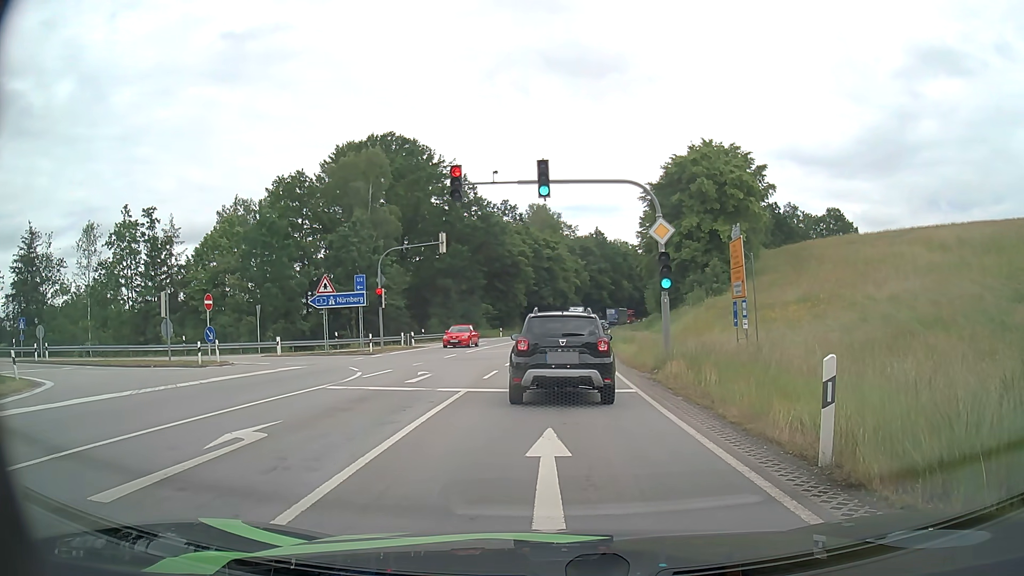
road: primary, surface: asphalt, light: Day
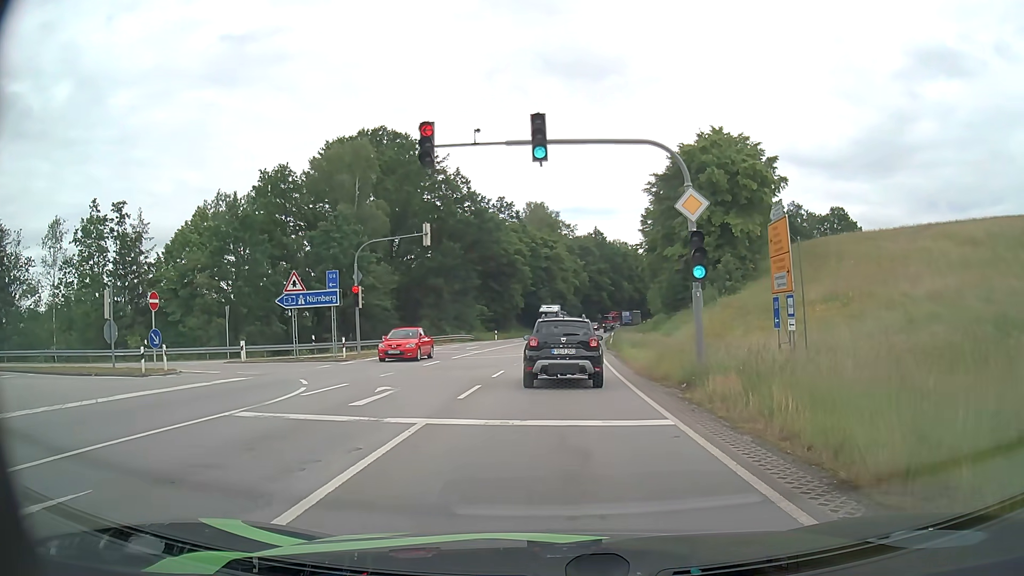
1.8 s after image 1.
(-0.1, +5.0) m; 0°
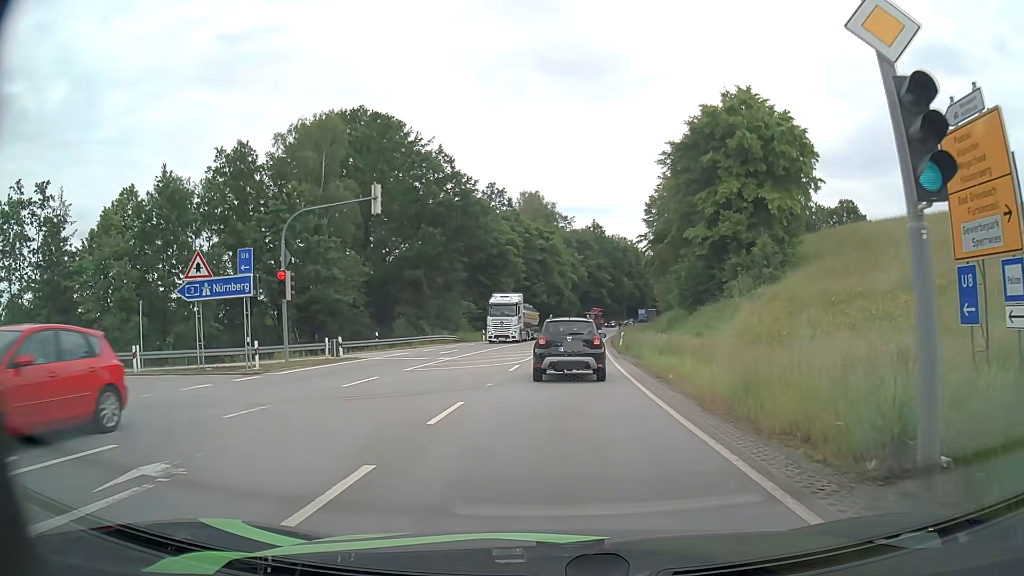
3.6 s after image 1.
(0.0, +10.1) m; 0°
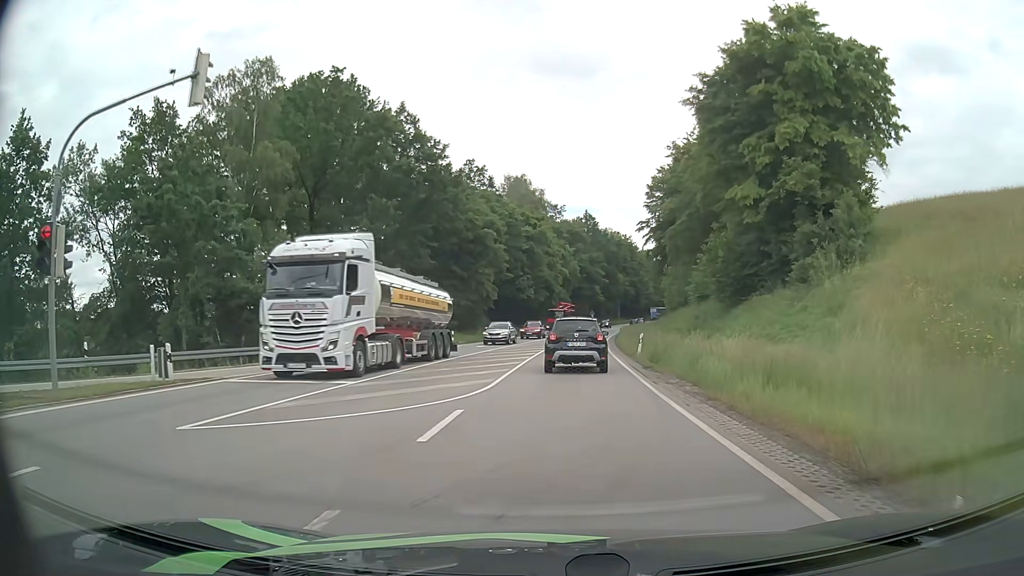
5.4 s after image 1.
(+0.1, +13.8) m; +1°
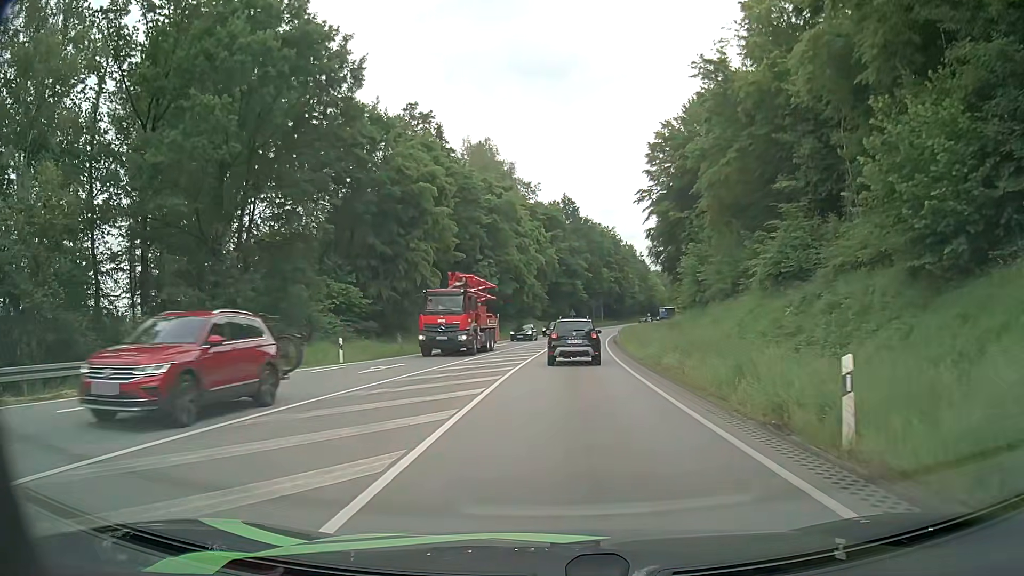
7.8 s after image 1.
(+0.3, +22.7) m; +2°
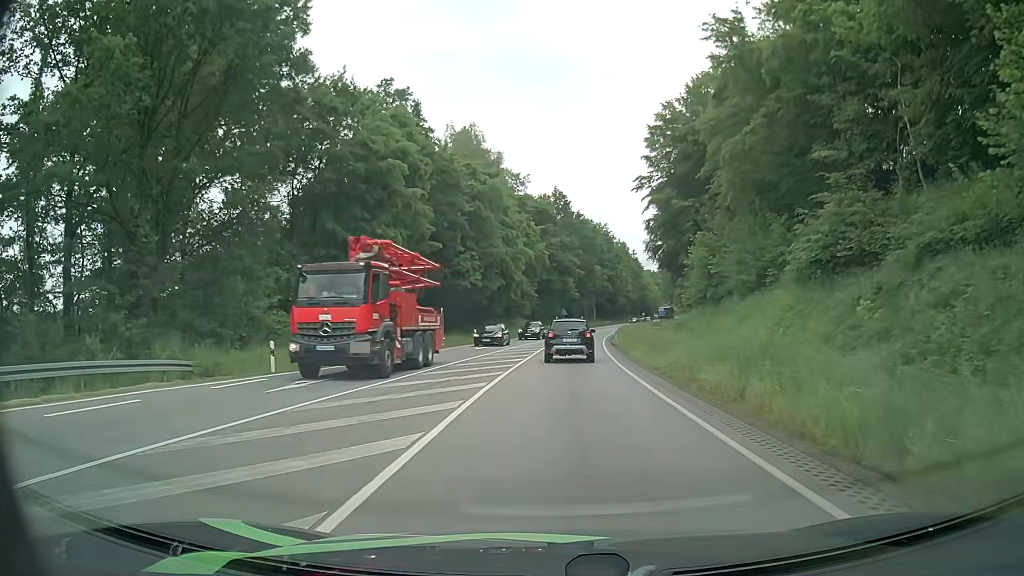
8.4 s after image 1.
(+0.1, +6.4) m; +1°
(0, +10) (0, +20) (+1, +30) (+1, +40) (+2, +50) (+3, +60) (+4, +70) (+5, +80) (+7, +90) (+8, +100) m
